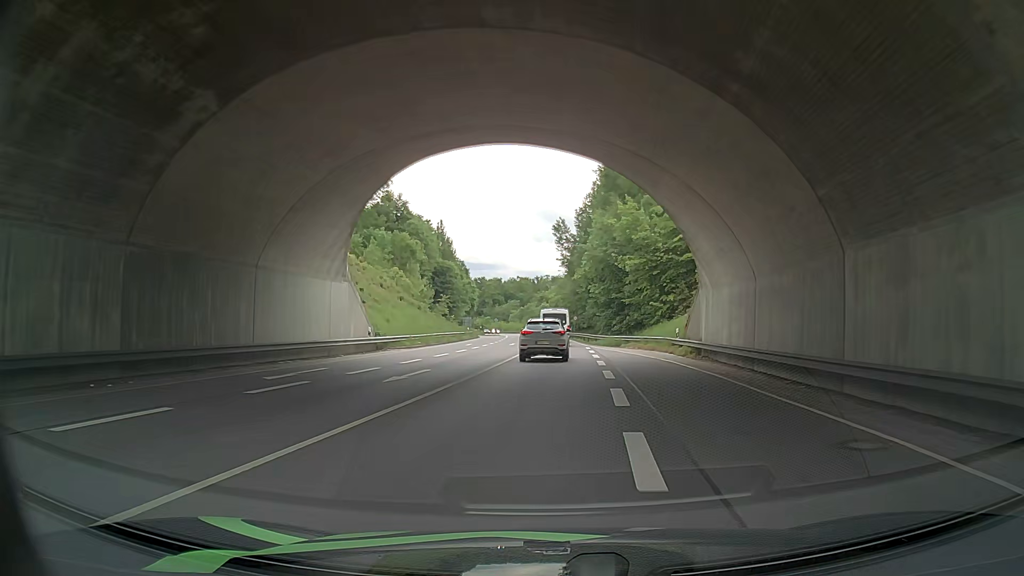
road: primary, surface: asphalt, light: Day
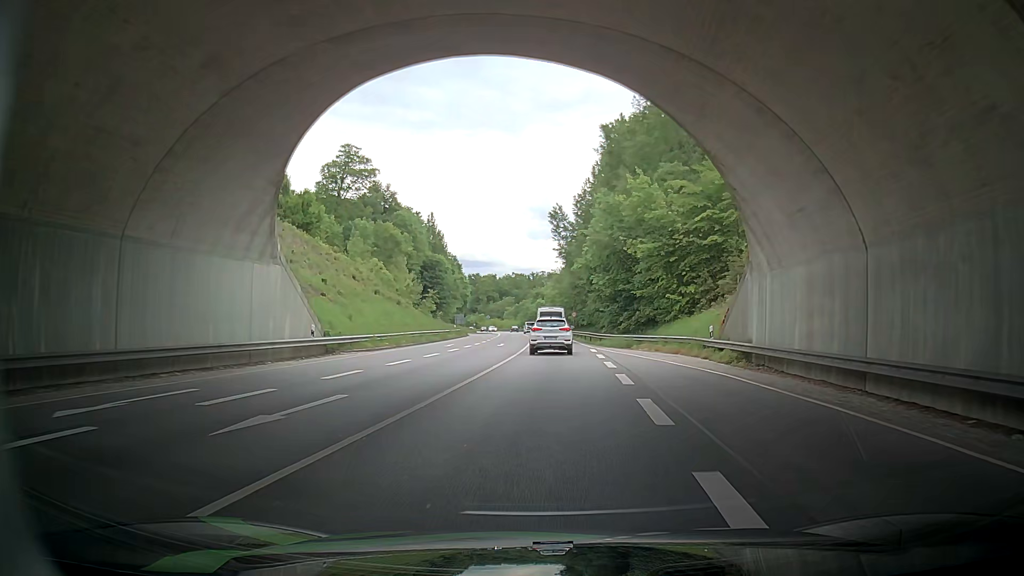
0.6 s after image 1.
(-0.2, +8.6) m; -2°
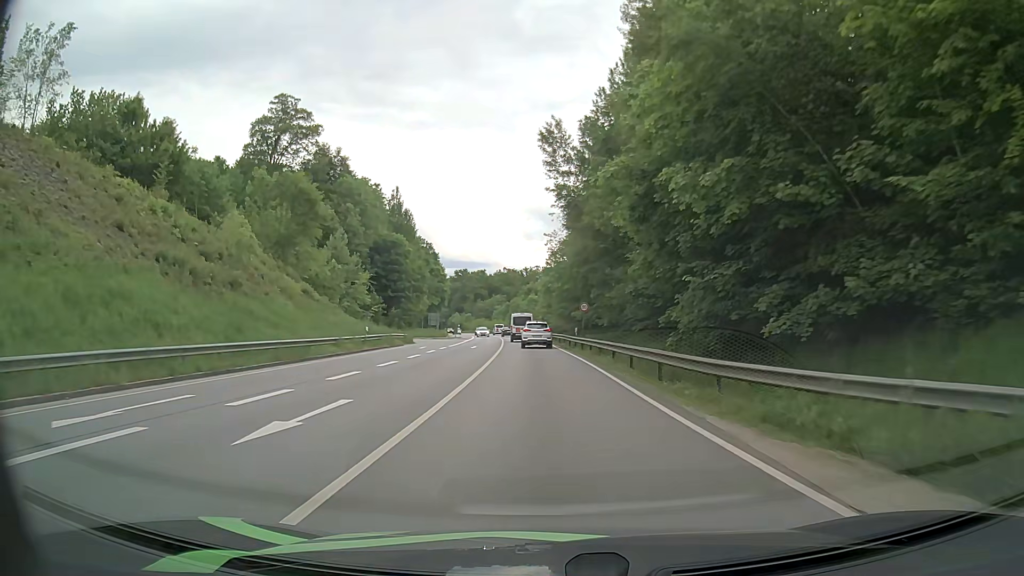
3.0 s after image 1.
(+1.1, +35.5) m; +2°
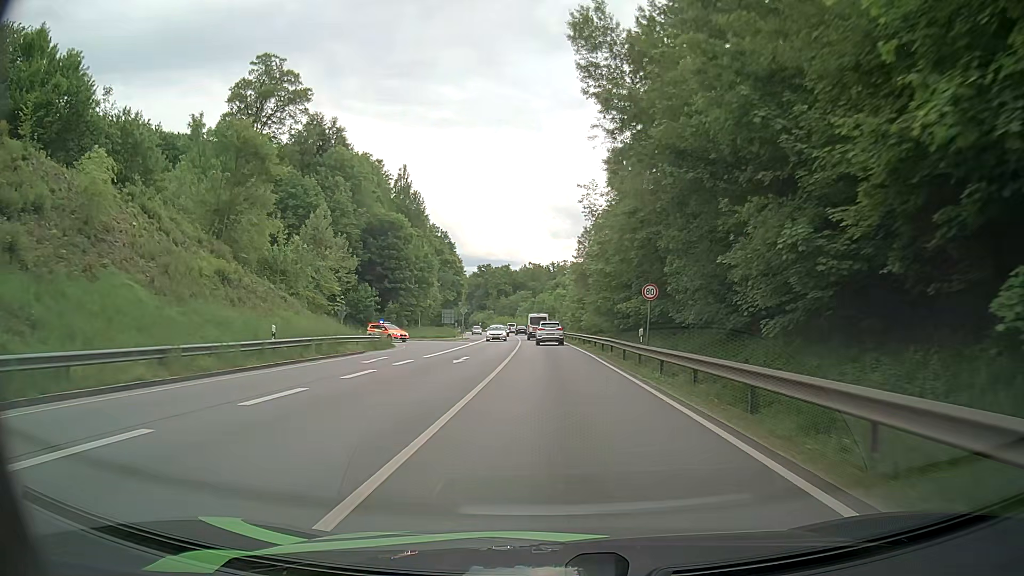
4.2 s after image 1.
(-0.3, +18.6) m; -2°
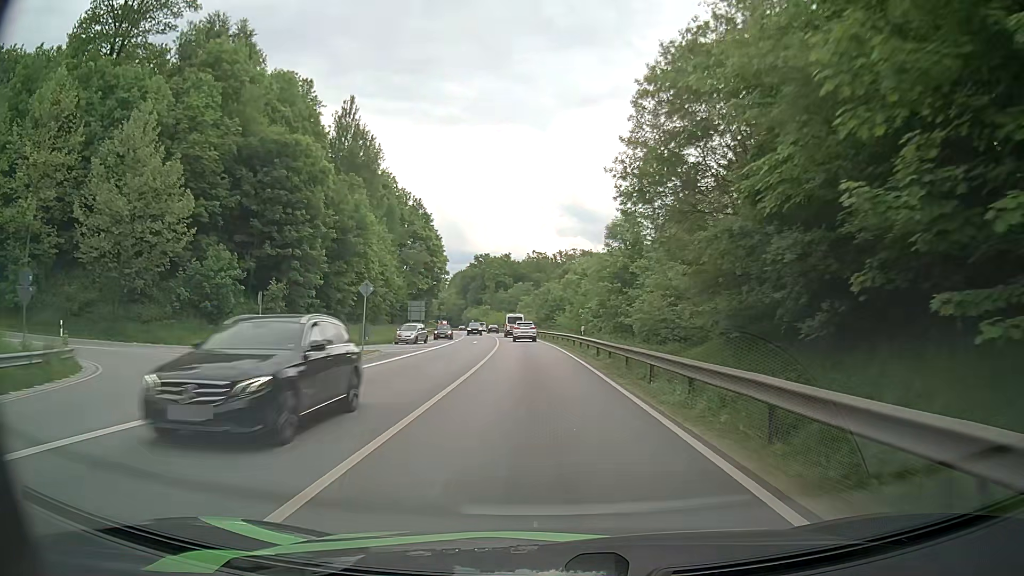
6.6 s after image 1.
(+0.2, +38.7) m; 0°
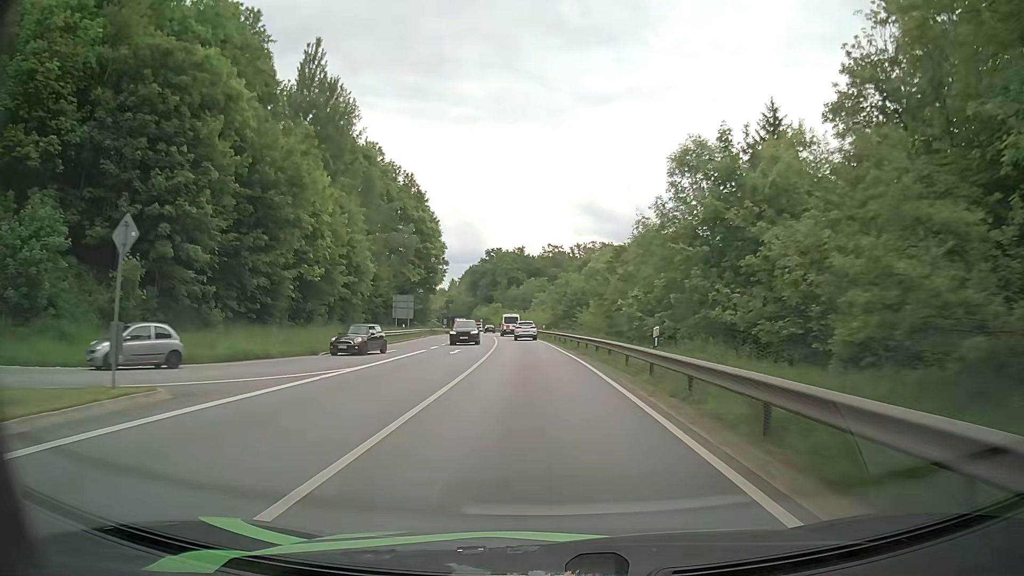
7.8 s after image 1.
(-0.3, +20.1) m; -2°
(0, +10) (0, +20) (0, +30) (-1, +40) (-1, +50) (-2, +60) (-3, +70) (-4, +80) (-5, +90) (-6, +100) m
